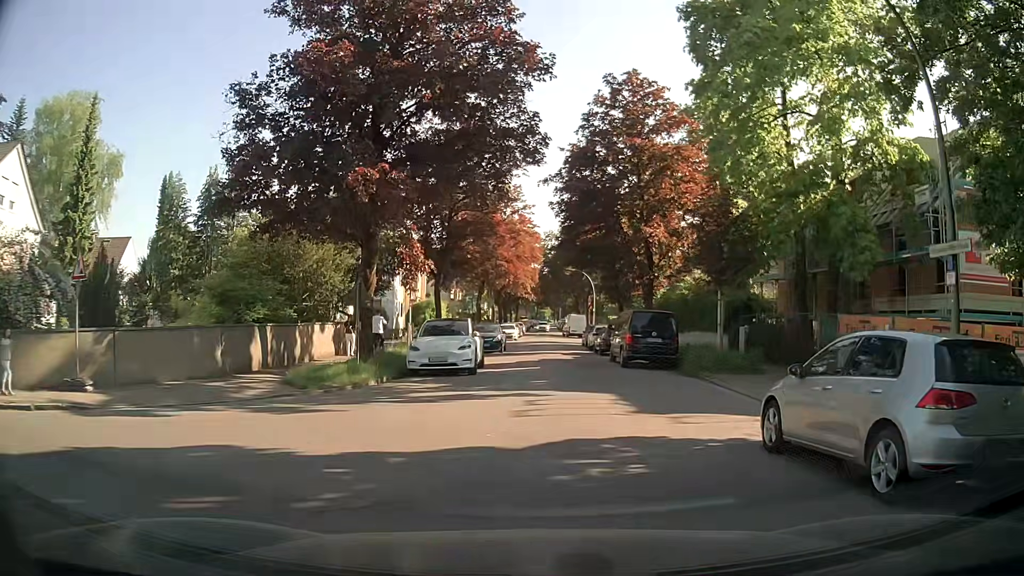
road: residential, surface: asphalt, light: Day
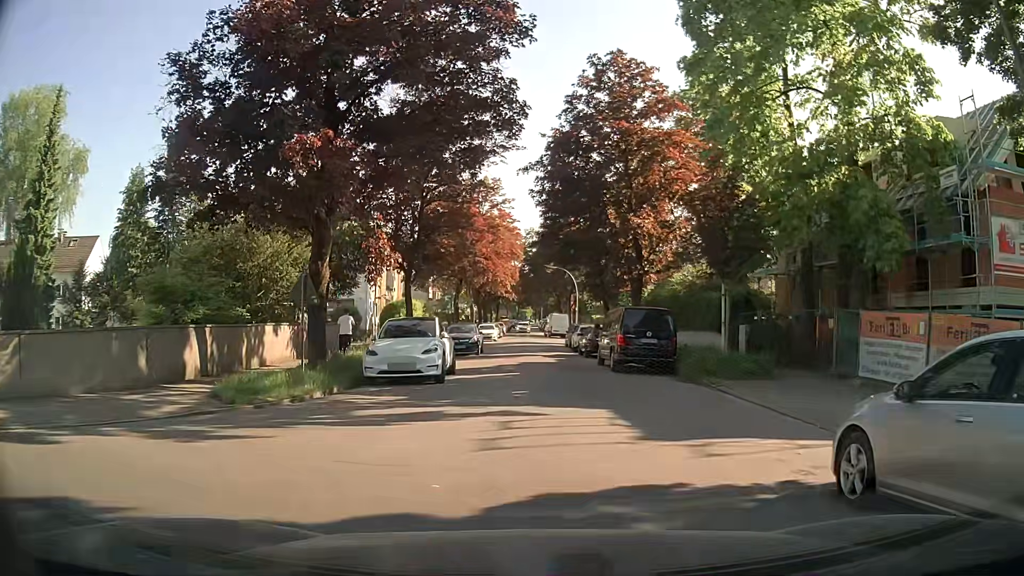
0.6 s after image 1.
(+0.1, +2.8) m; +3°
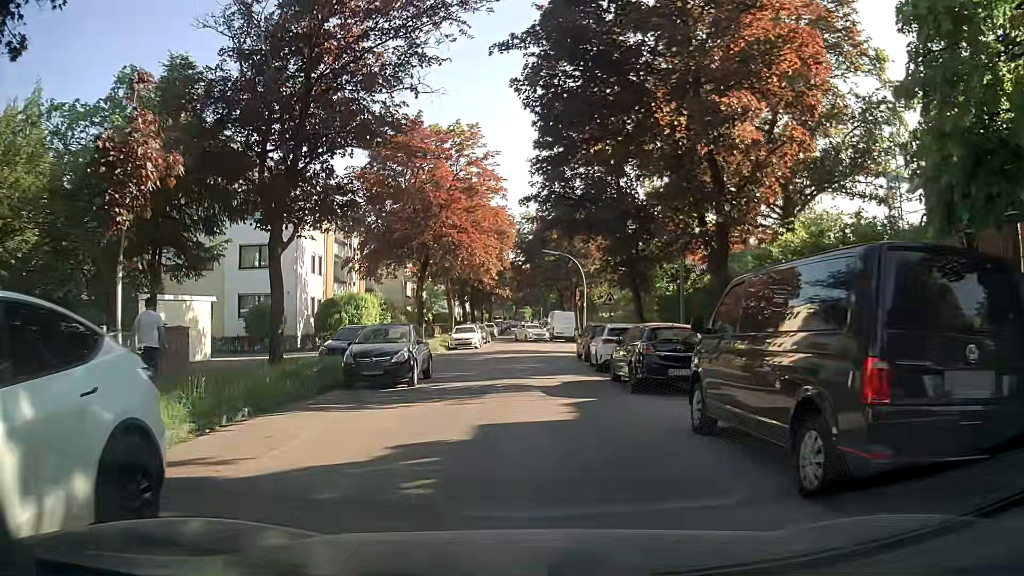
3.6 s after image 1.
(+0.4, +15.5) m; 0°
(0, +10) (0, +20) (0, +30) (0, +40) (0, +50) (-1, +60) (-1, +70) (-1, +80) (0, +90) (0, +100) m
